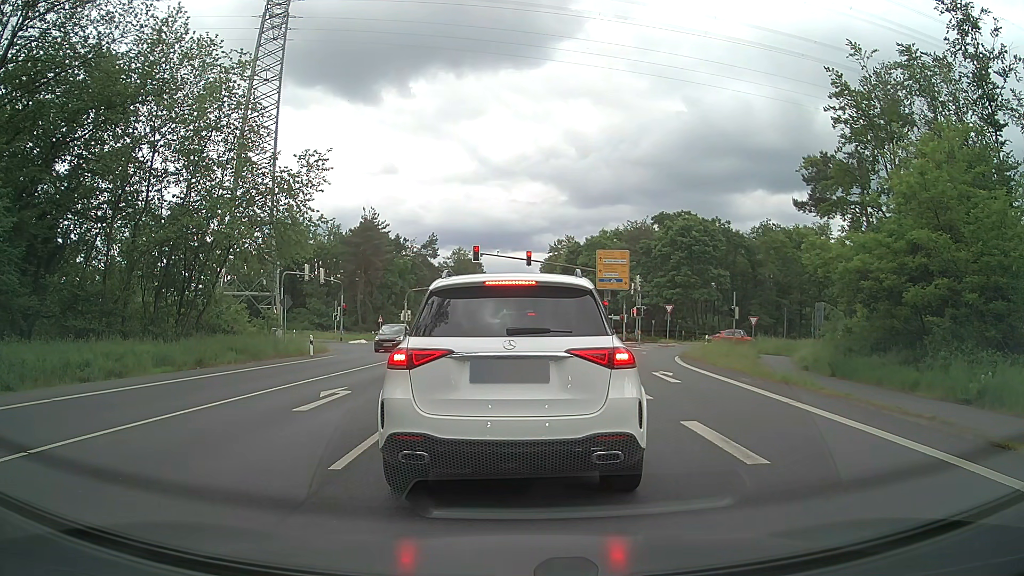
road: primary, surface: asphalt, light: Day
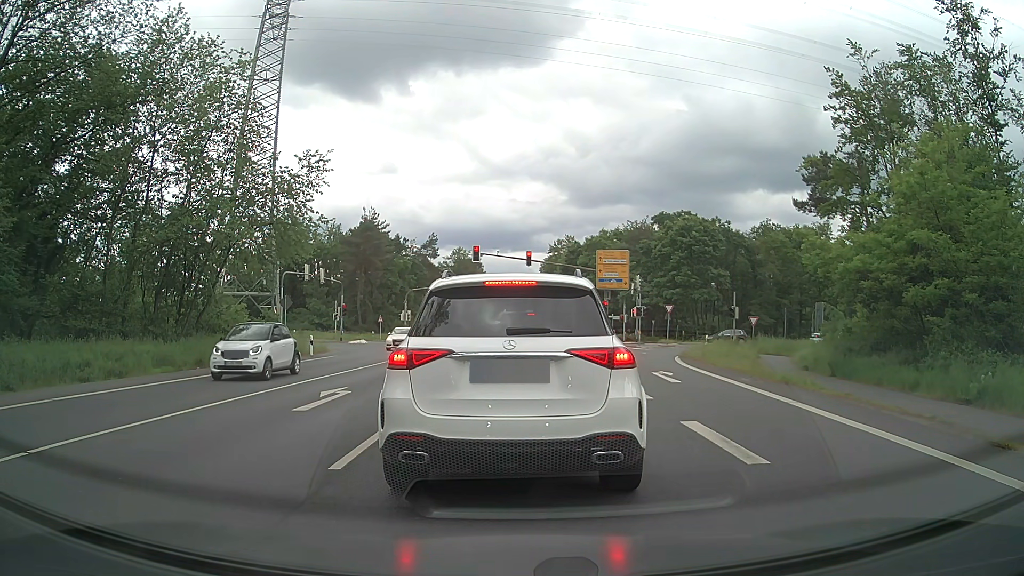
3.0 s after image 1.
(0.0, 0.0) m; 0°
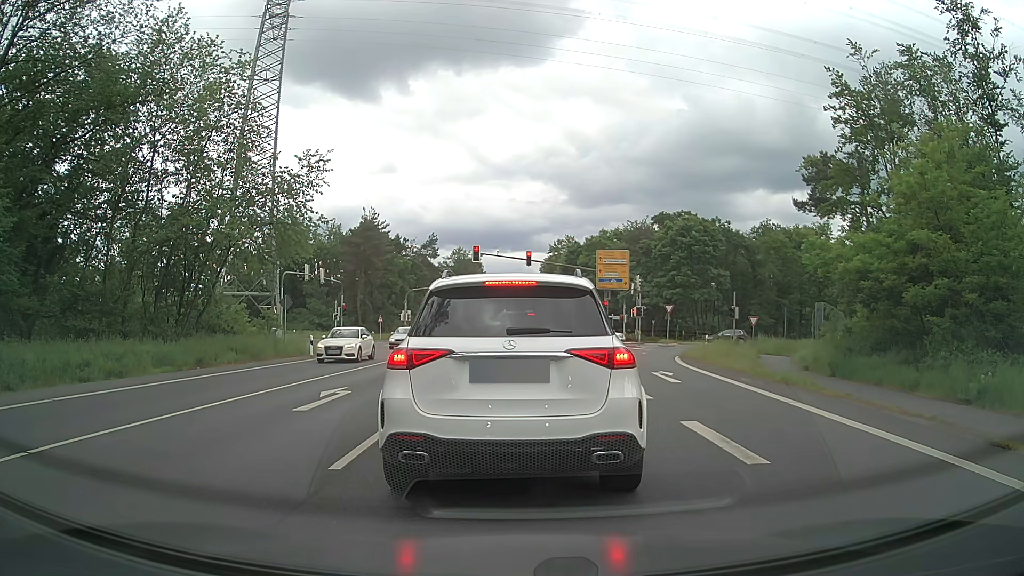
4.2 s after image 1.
(0.0, 0.0) m; 0°
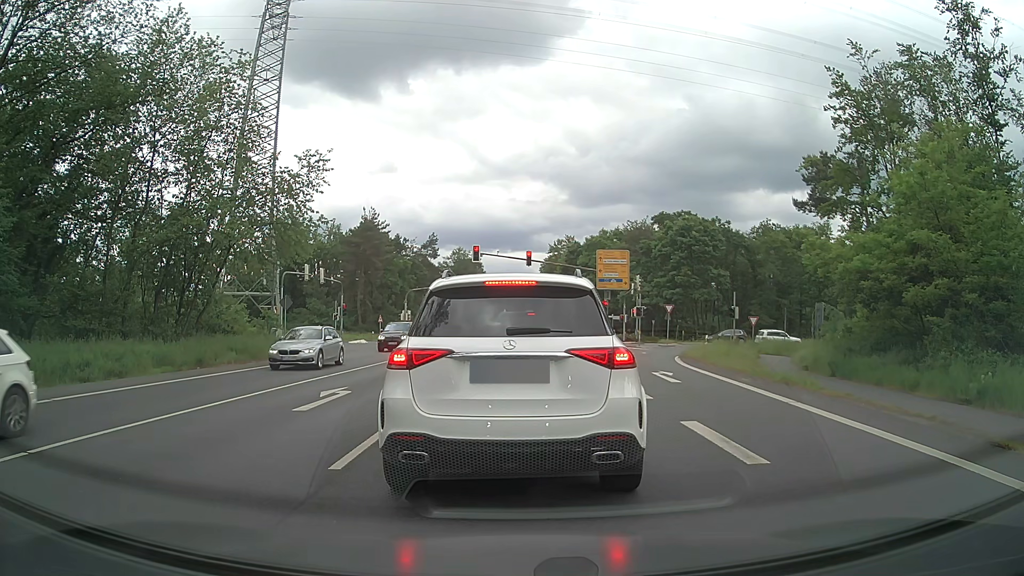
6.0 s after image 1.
(0.0, 0.0) m; 0°
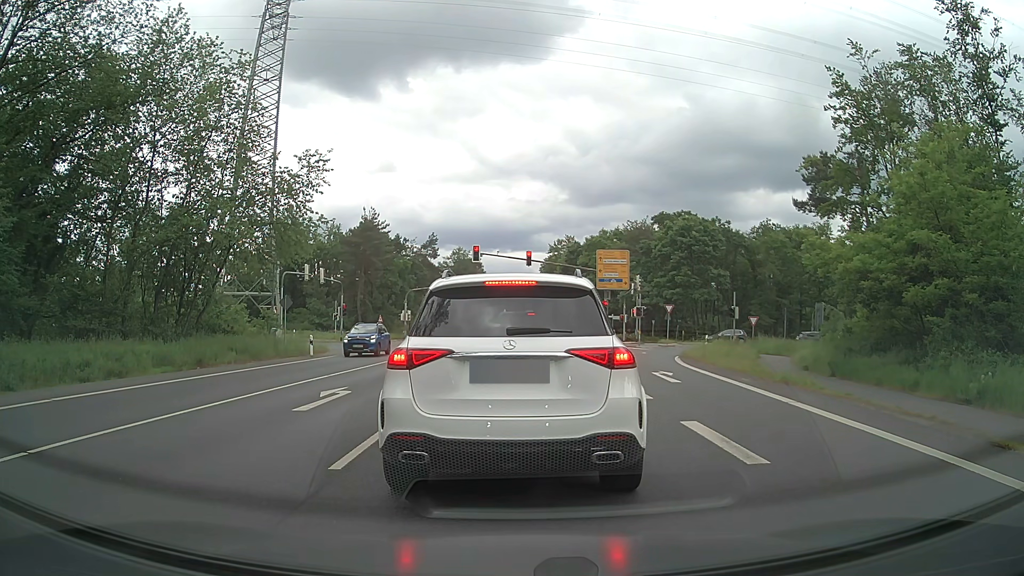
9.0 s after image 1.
(0.0, 0.0) m; 0°
(0, +10) (0, +20) (0, +30) (0, +40) (+1, +50) (+1, +60) (+1, +70) (+1, +80) (+1, +90) (+1, +100) m
